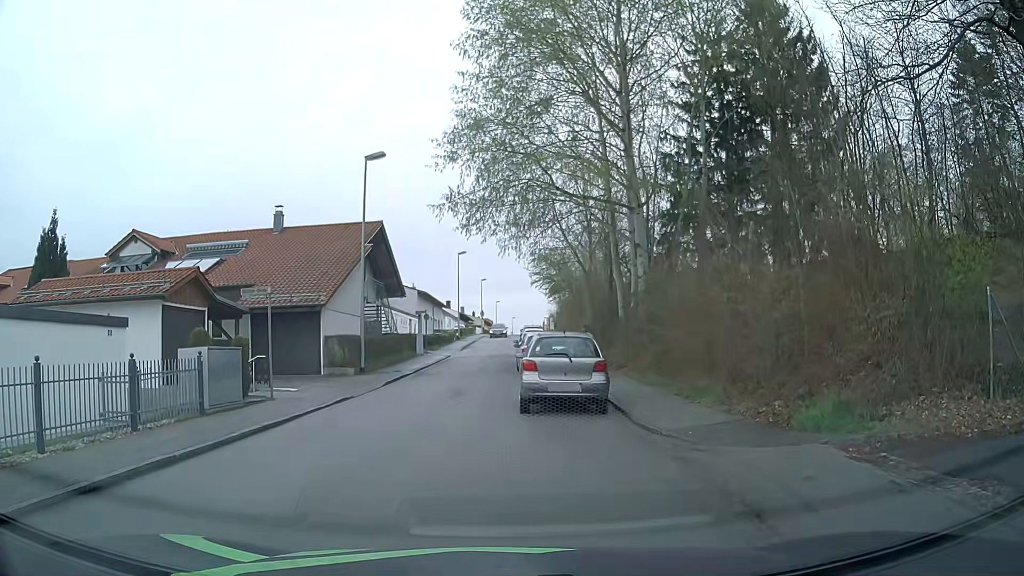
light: Day
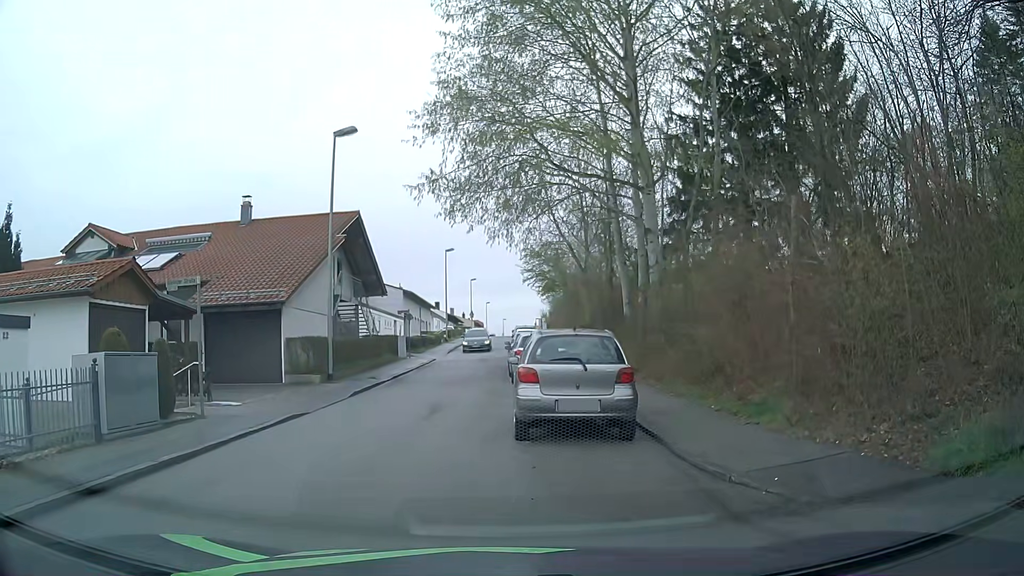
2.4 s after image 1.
(0.0, +3.3) m; -2°
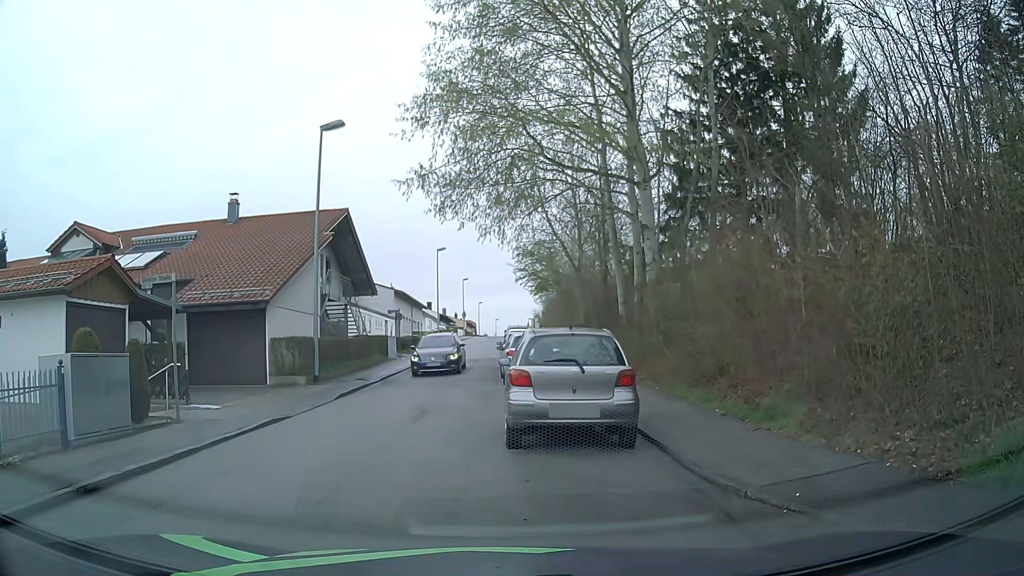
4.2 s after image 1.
(0.0, +0.7) m; 0°
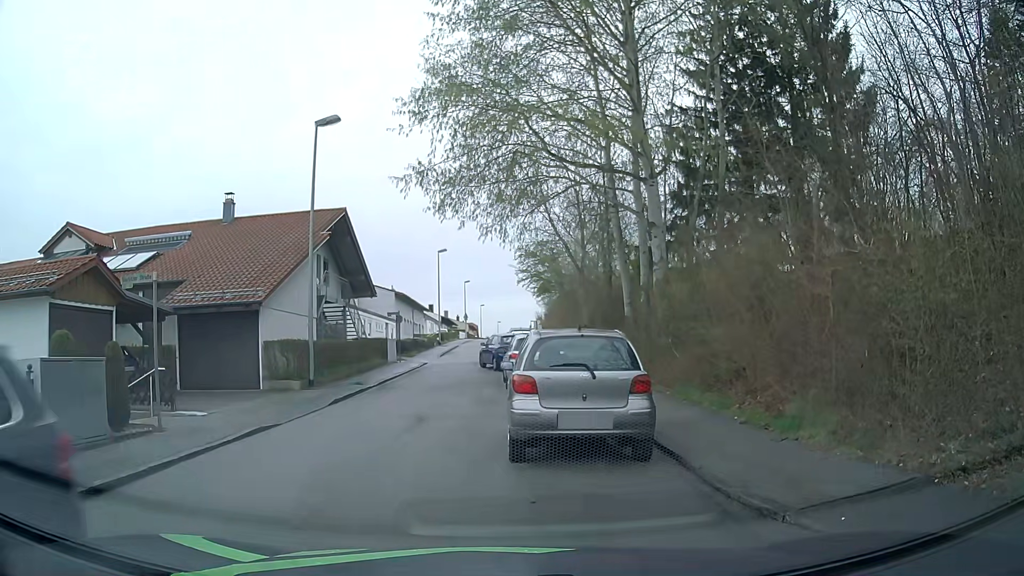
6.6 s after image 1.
(0.0, +0.8) m; 0°
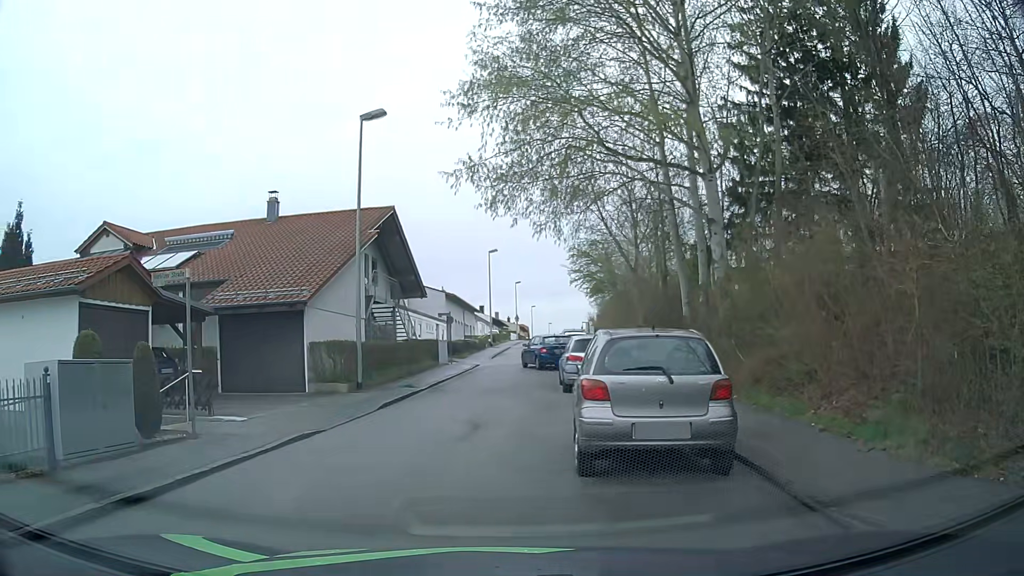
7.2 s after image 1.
(0.0, +0.8) m; -2°
